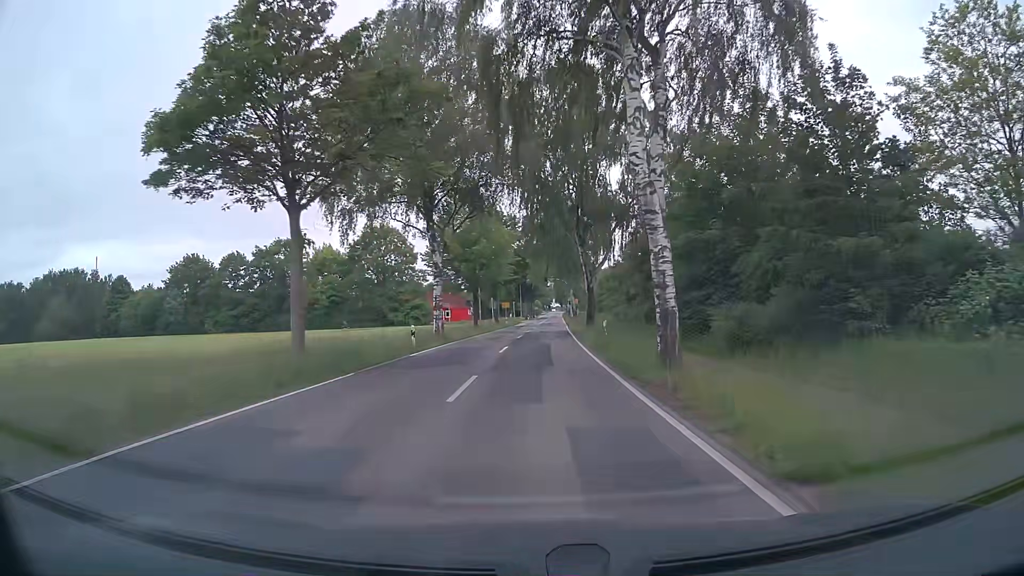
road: tertiary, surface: asphalt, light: Day
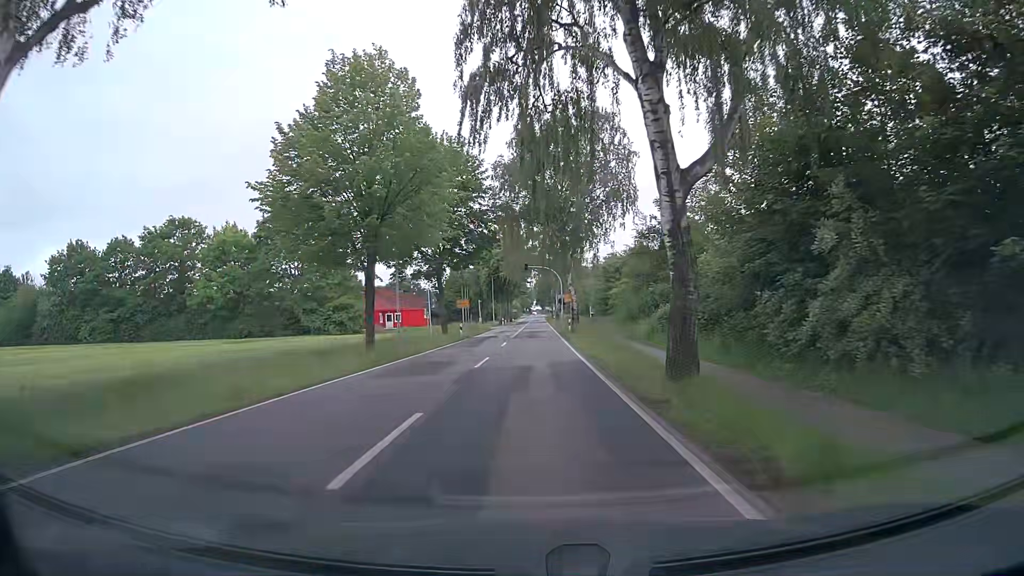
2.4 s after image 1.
(+0.7, +30.9) m; +2°
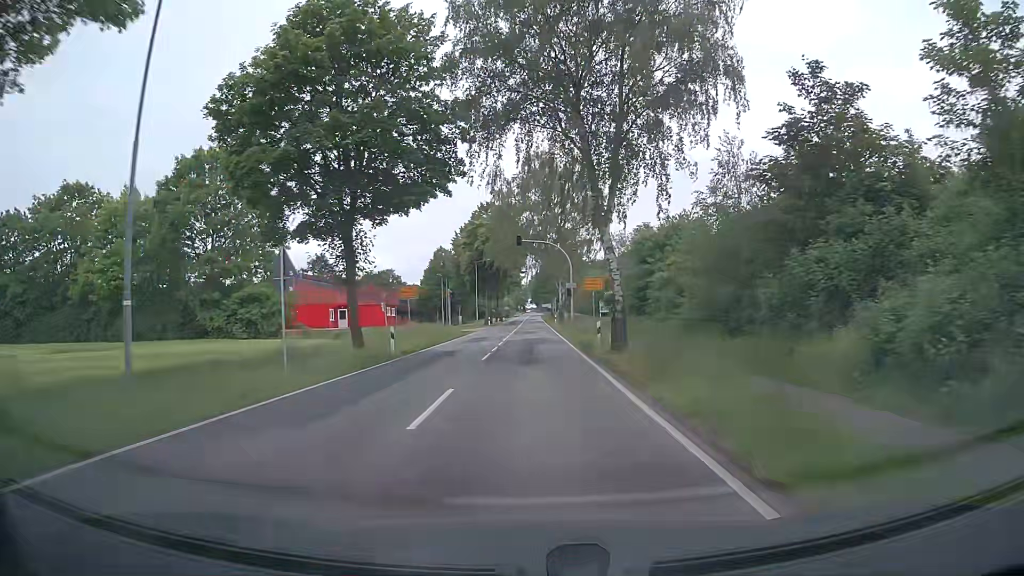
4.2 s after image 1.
(-0.1, +22.8) m; +1°
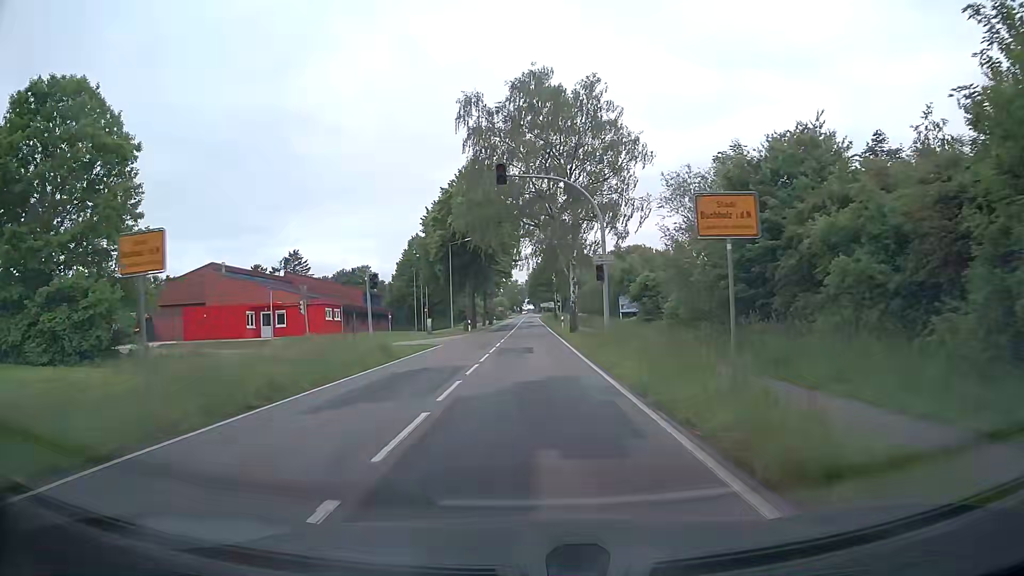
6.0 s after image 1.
(-0.1, +22.5) m; -1°
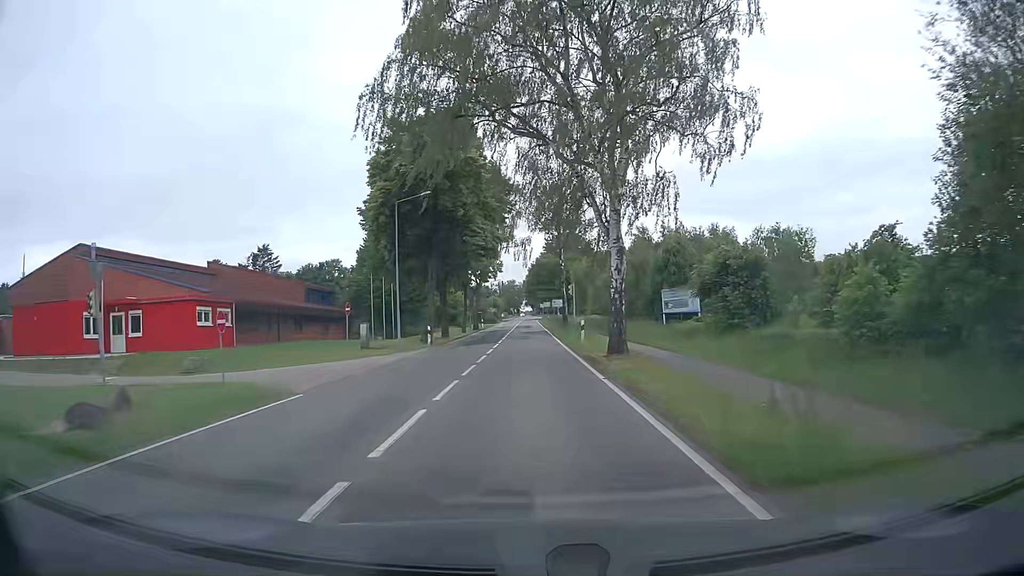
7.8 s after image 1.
(+0.2, +22.2) m; 0°
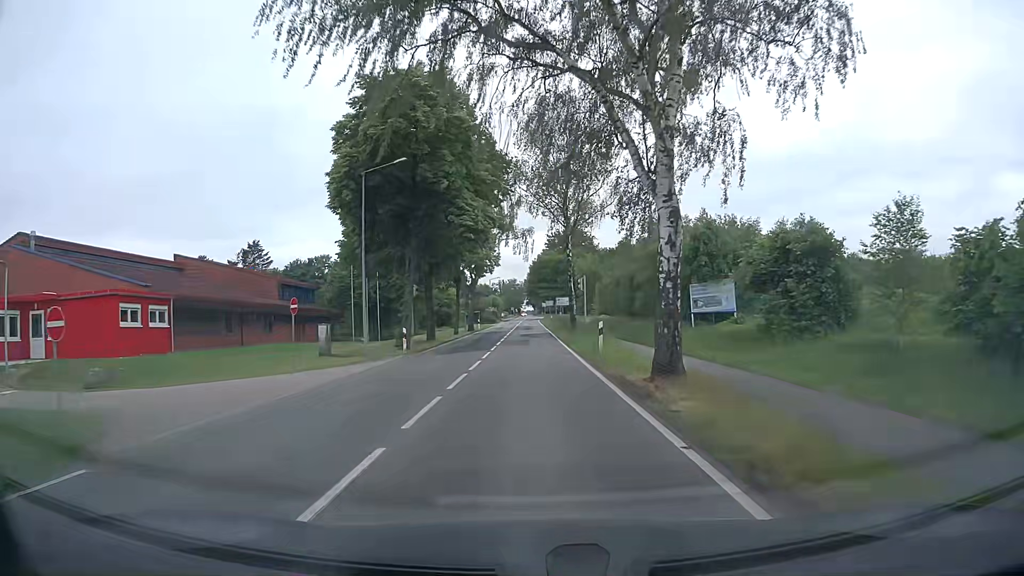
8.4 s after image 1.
(0.0, +7.4) m; 0°
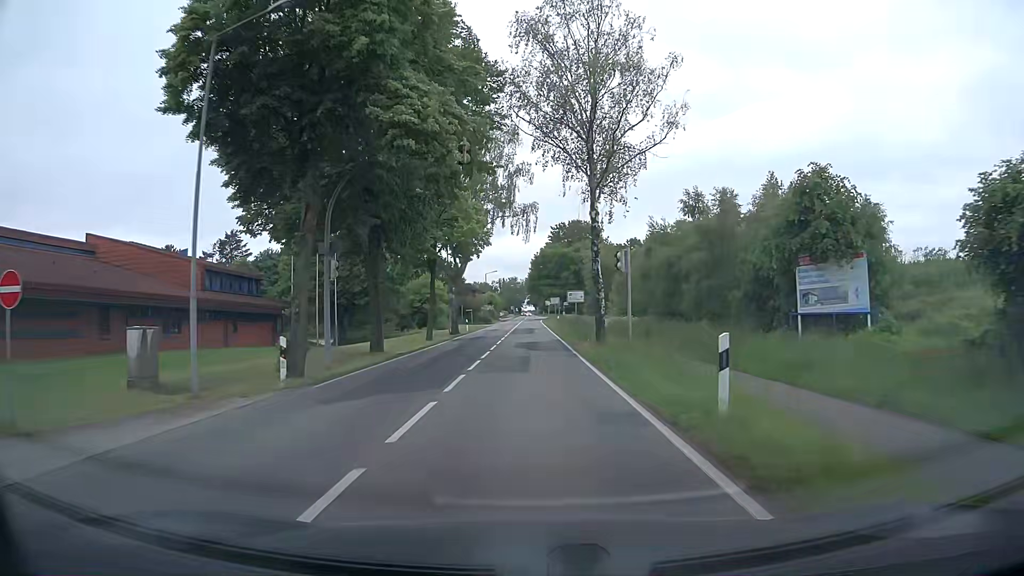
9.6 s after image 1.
(0.0, +14.6) m; 0°
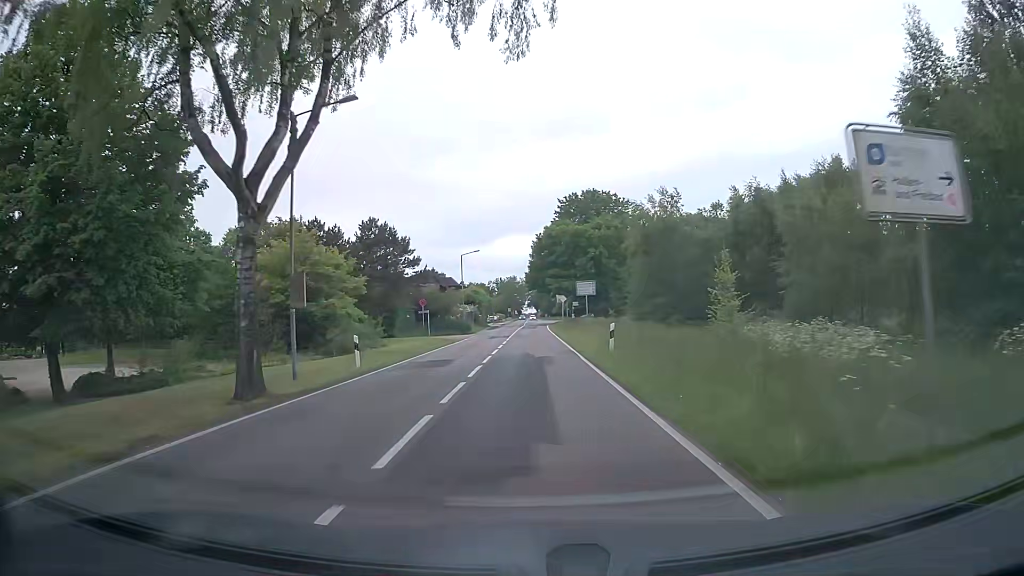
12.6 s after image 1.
(+0.1, +37.5) m; 0°
(0, +10) (0, +20) (0, +30) (0, +40) (0, +50) (+1, +60) (+1, +70) (+1, +80) (+2, +90) (+2, +100) m
